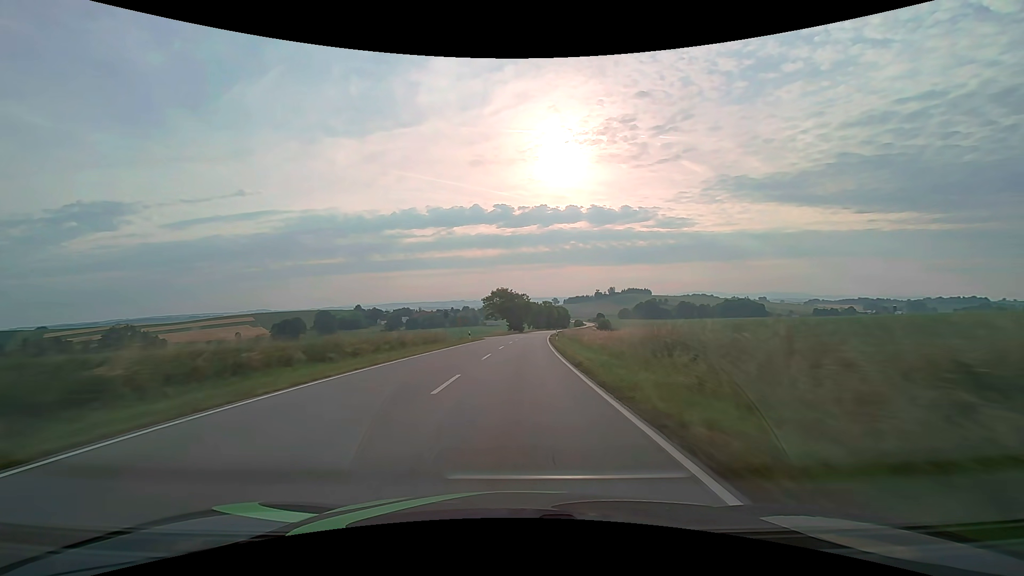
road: secondary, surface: asphalt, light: Day
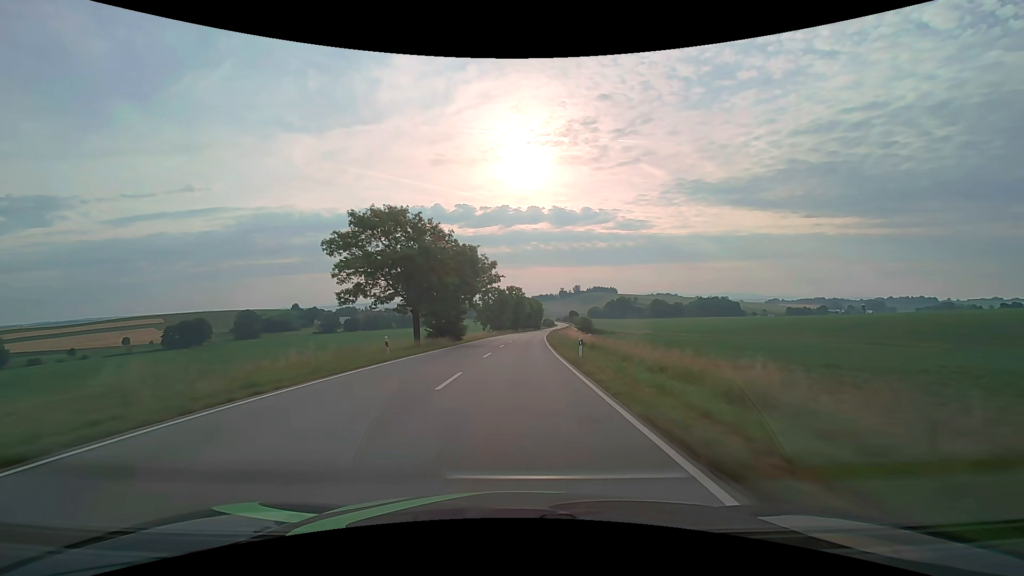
(+3.1, +78.9) m; +4°
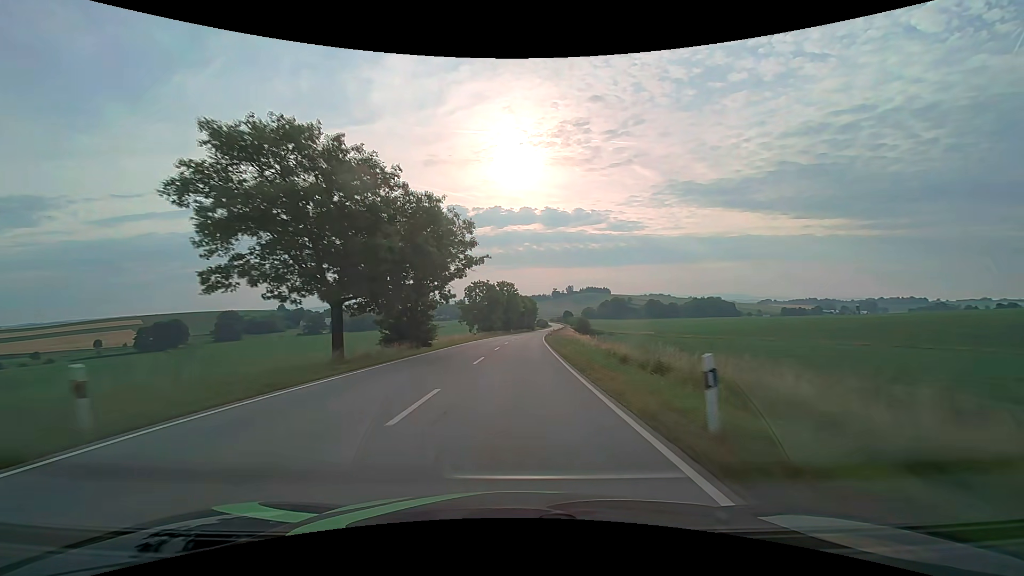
(+0.1, +15.8) m; +1°
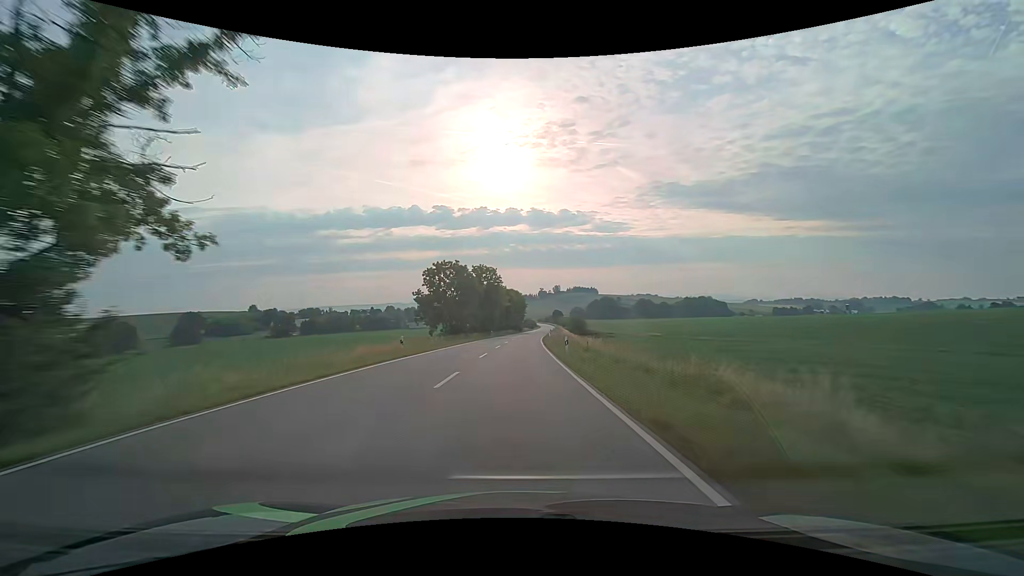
(+0.5, +31.6) m; +1°
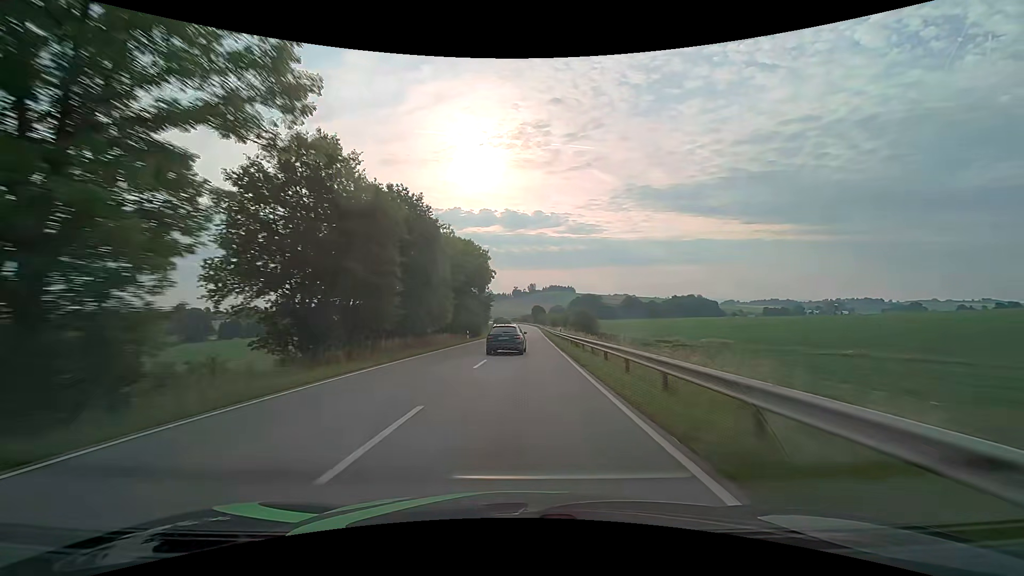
(+2.6, +78.9) m; +3°
